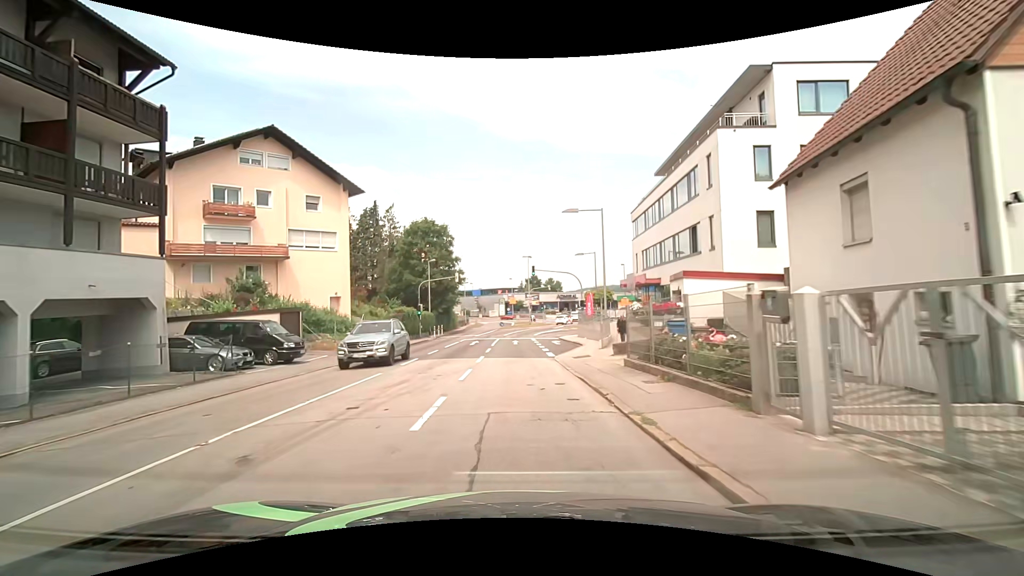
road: tertiary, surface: asphalt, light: Day
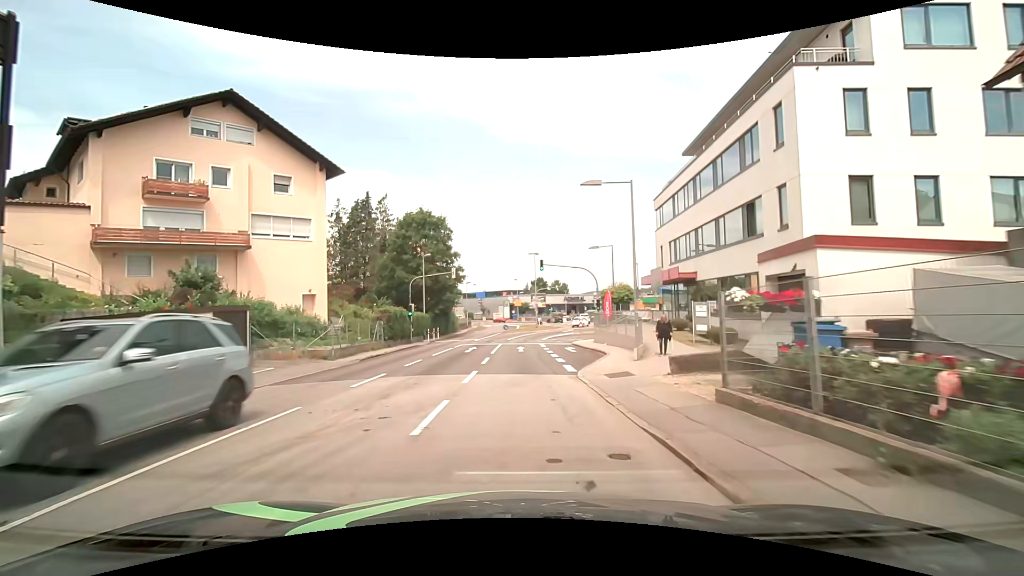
(0.0, +6.1) m; -1°
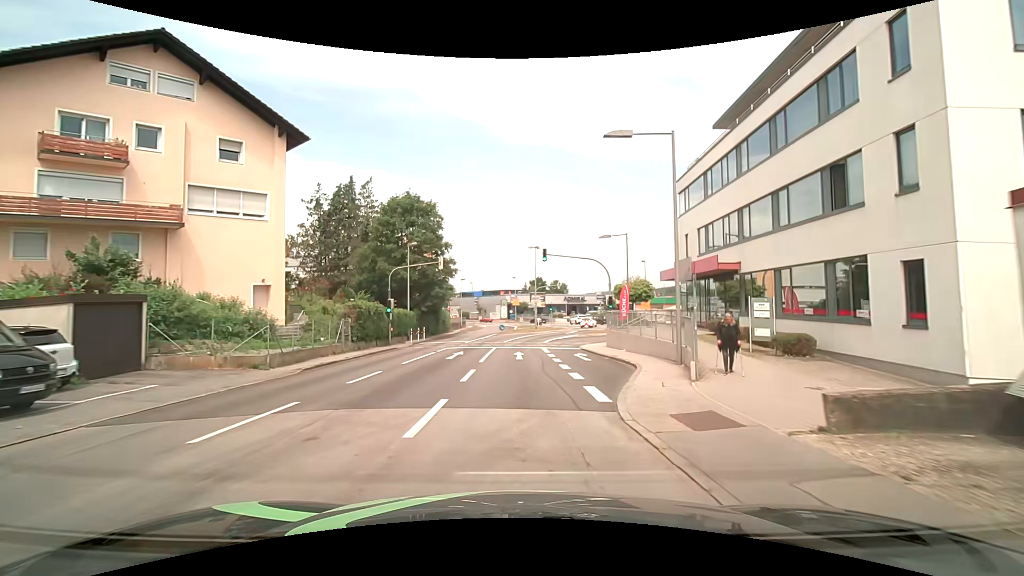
(0.0, +6.0) m; +1°
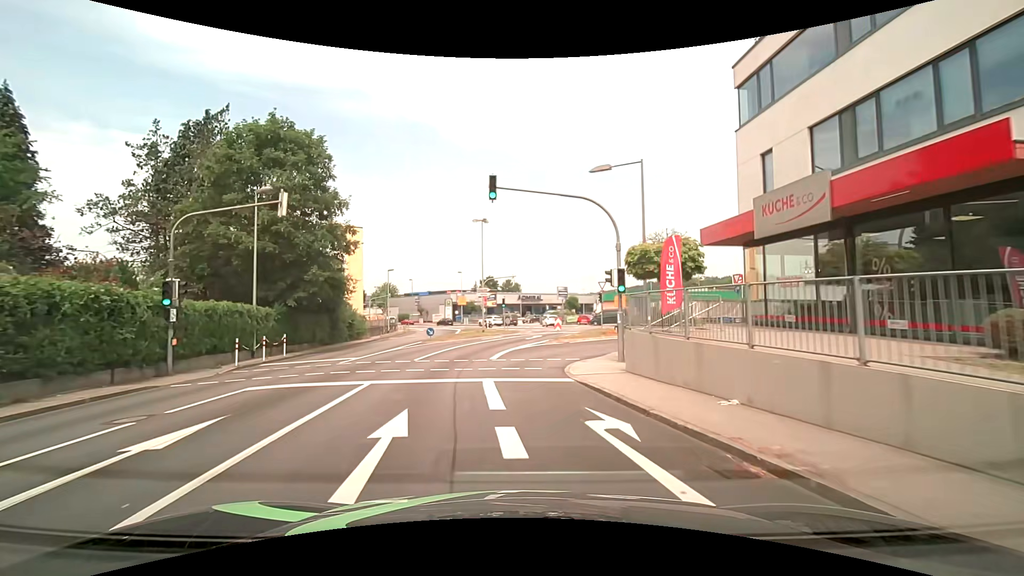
(+0.9, +16.8) m; +6°
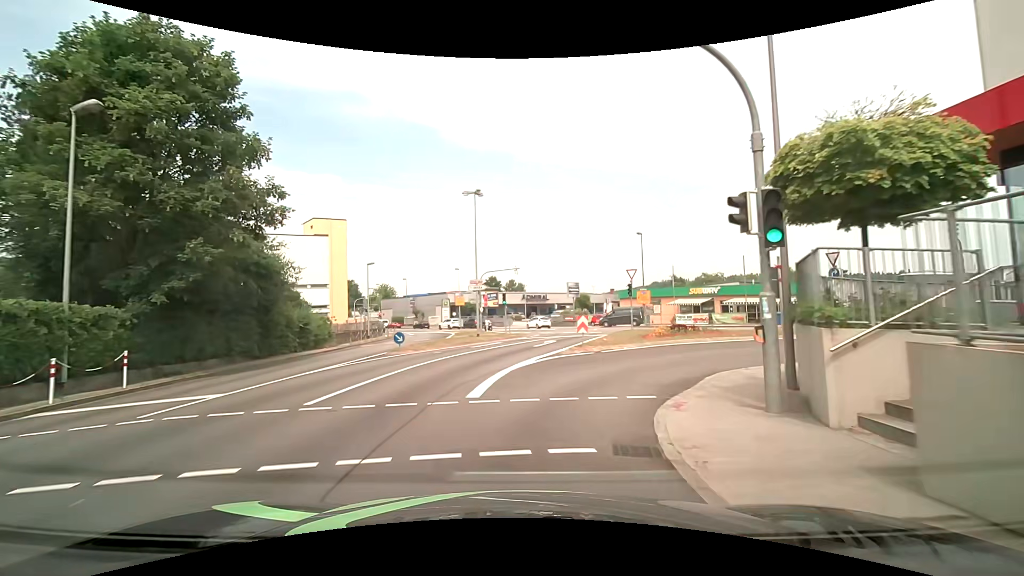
(-0.1, +10.0) m; 0°
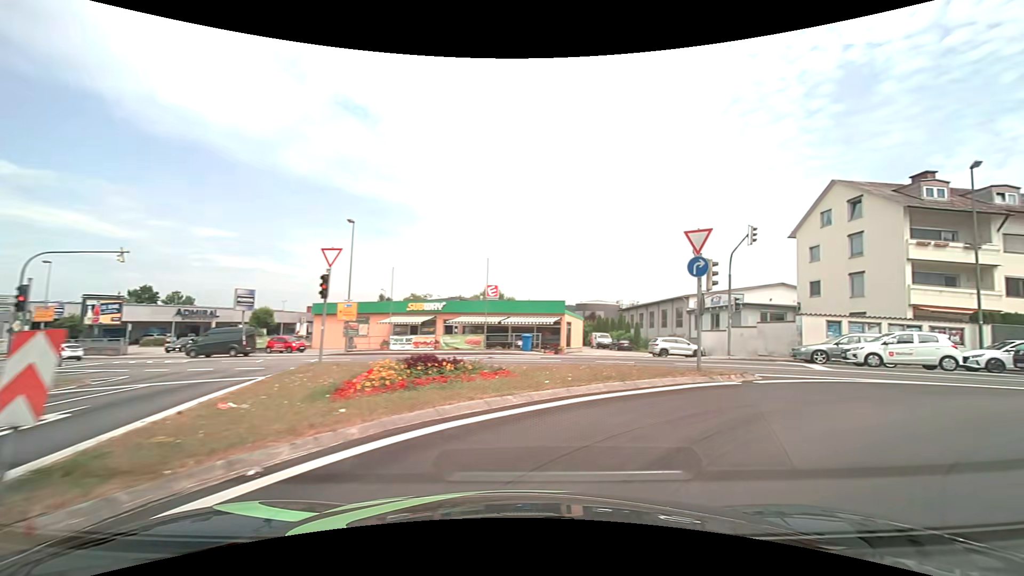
(+2.7, +15.7) m; +34°
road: tertiary_link
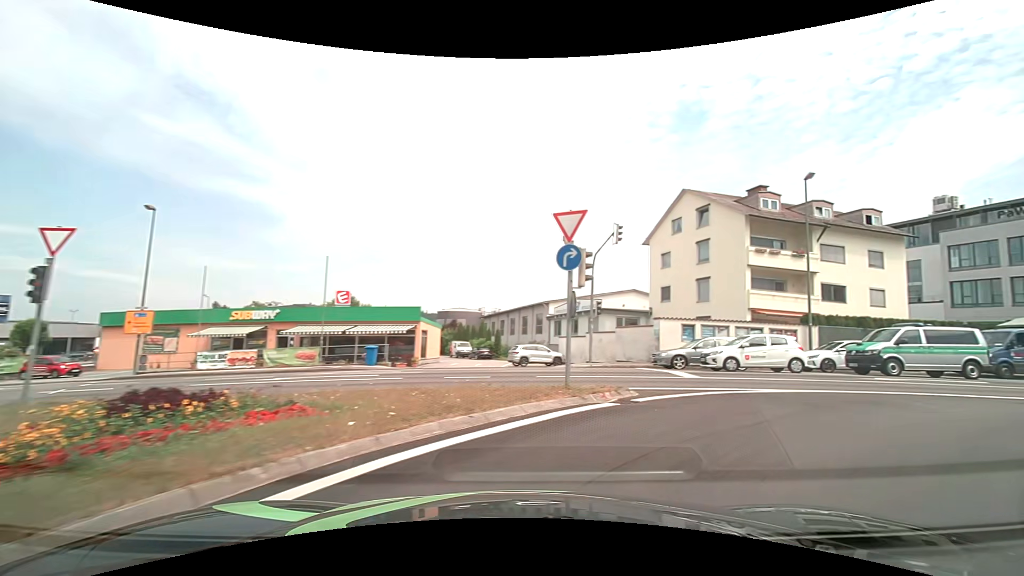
(+0.4, +3.6) m; +14°
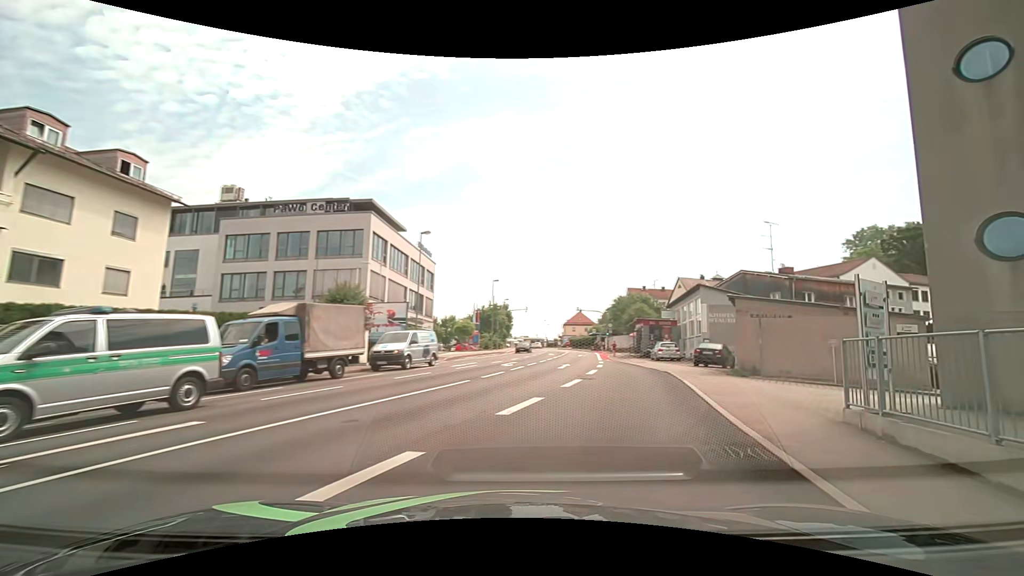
(+8.3, +11.0) m; +71°
(+1, +10) (+3, +20) (+4, +30) (+5, +40) (+6, +50) (+7, +60) (+8, +70) (+9, +79) (+9, +89) (+9, +99) m
